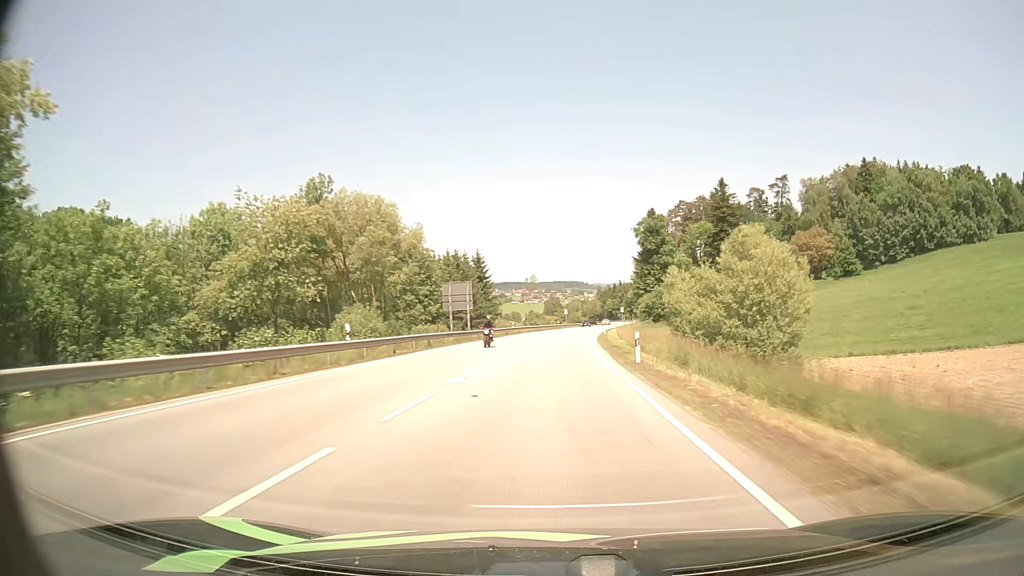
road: primary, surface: asphalt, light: Day
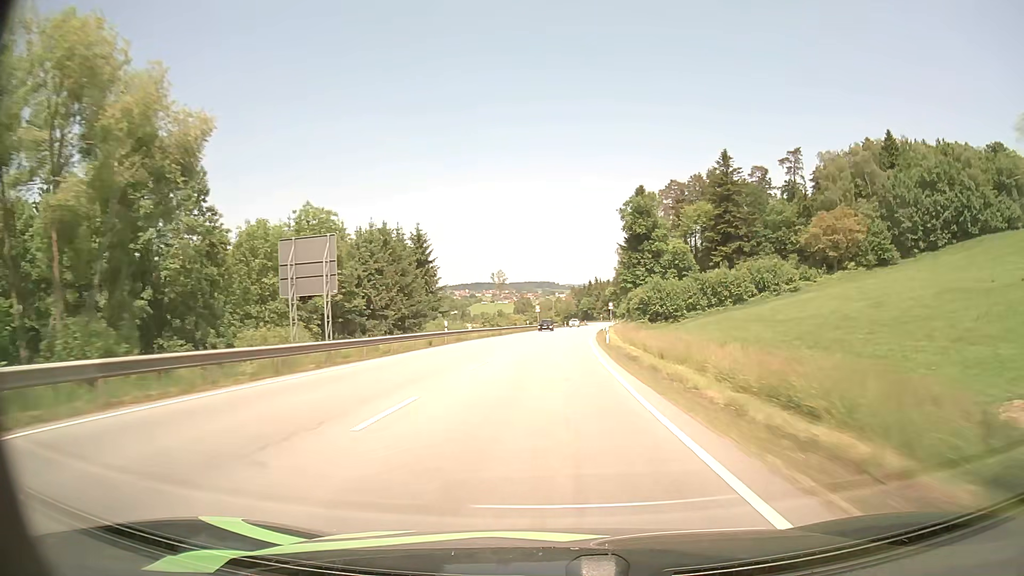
(+0.7, +31.3) m; +3°
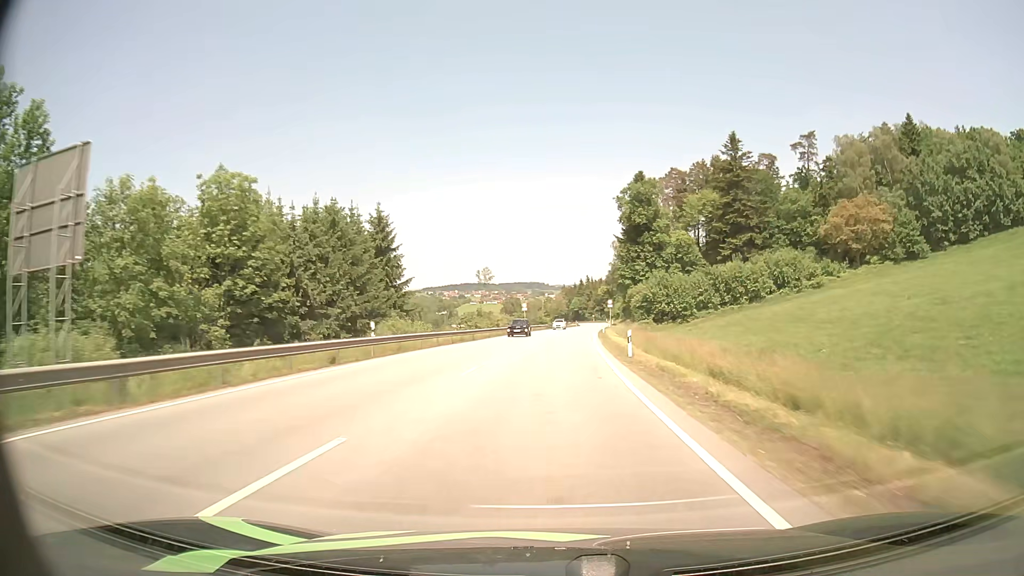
(+0.1, +15.5) m; +1°
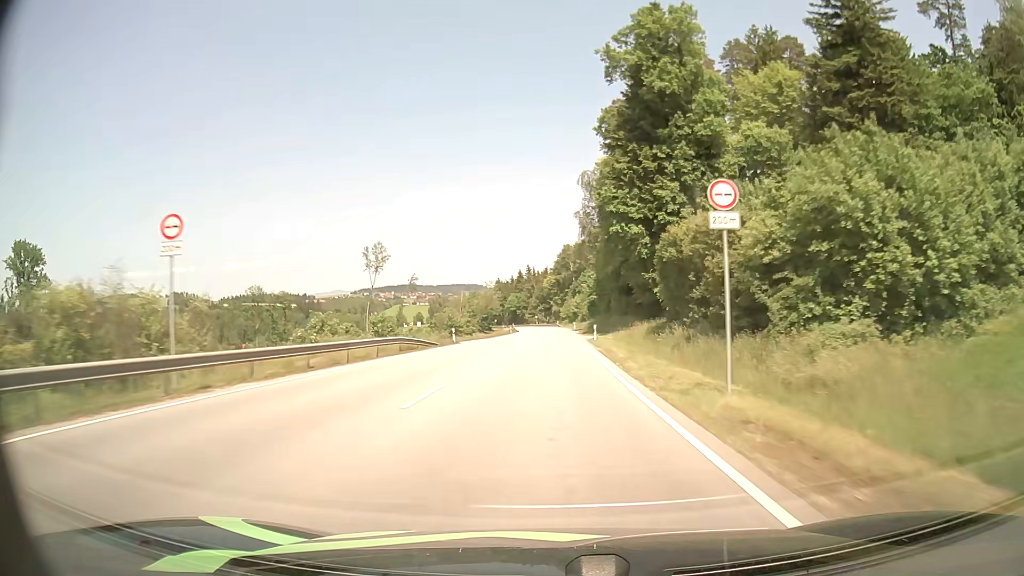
(+3.6, +77.7) m; +5°
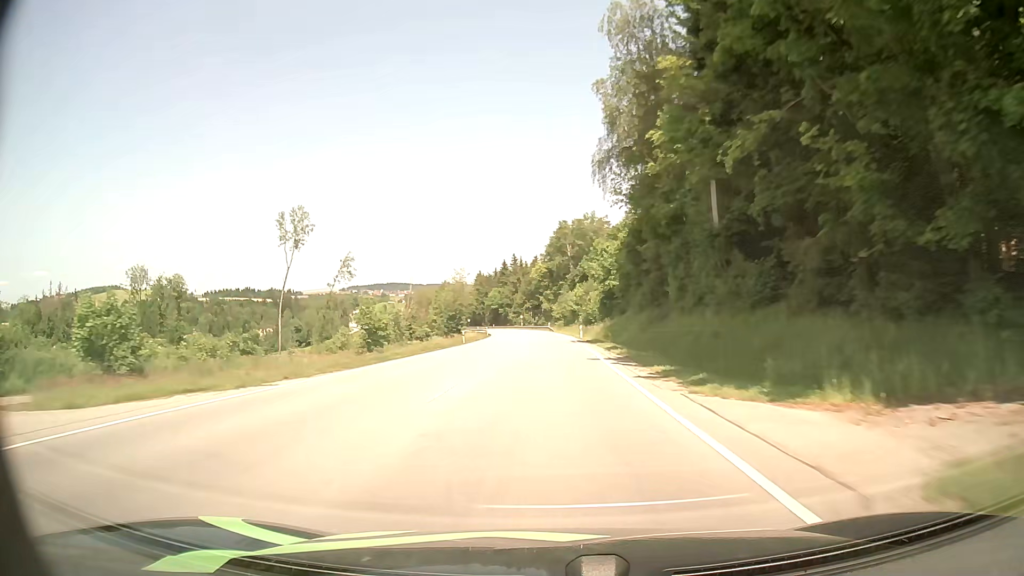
(+0.4, +47.0) m; +1°
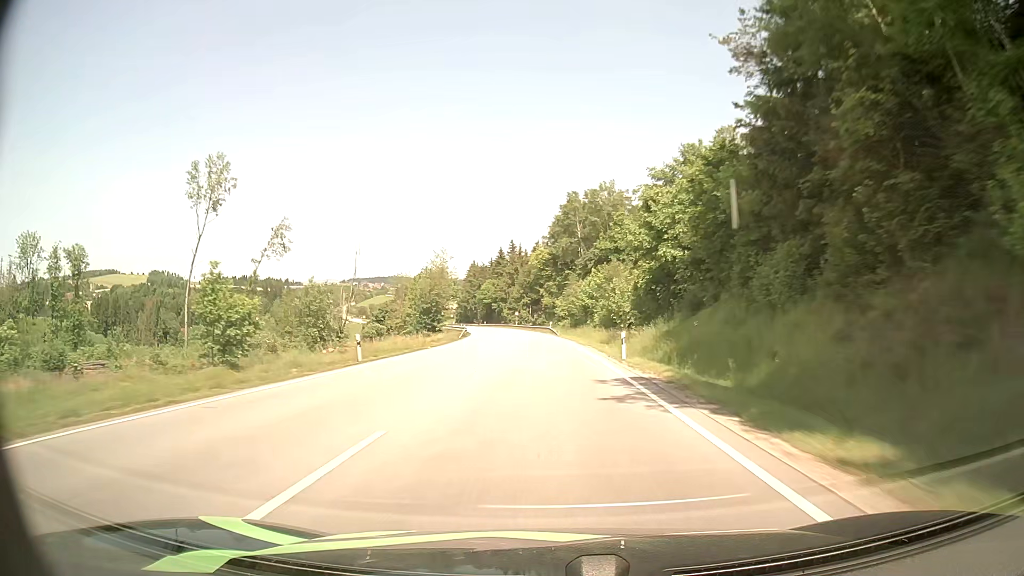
(0.0, +31.2) m; 0°
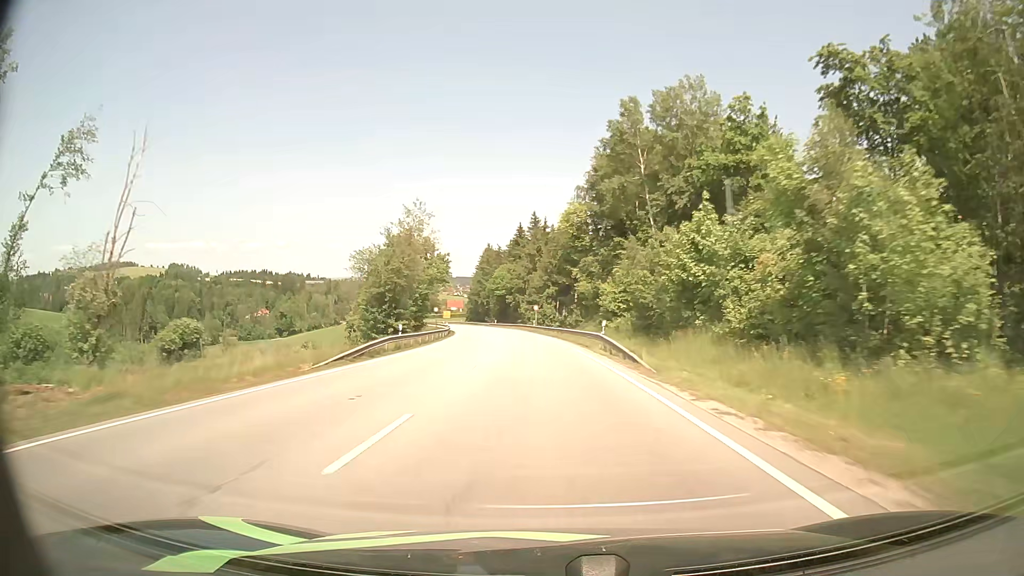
(-0.8, +46.6) m; -2°
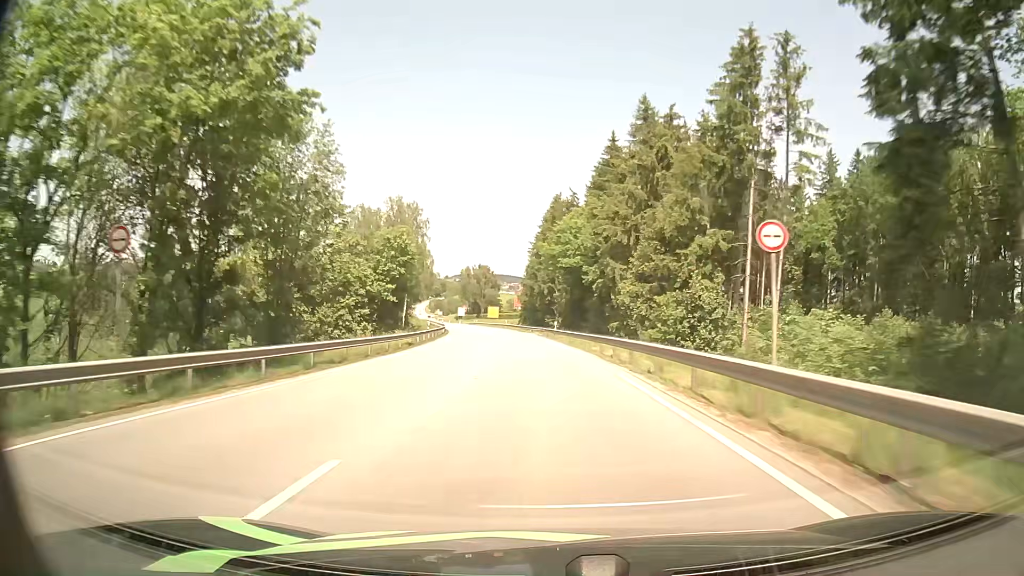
(-4.2, +75.5) m; -6°
(0, +10) (0, +20) (-1, +30) (-2, +40) (-2, +50) (-4, +60) (-5, +70) (-6, +80) (-8, +90) (-9, +99) m
